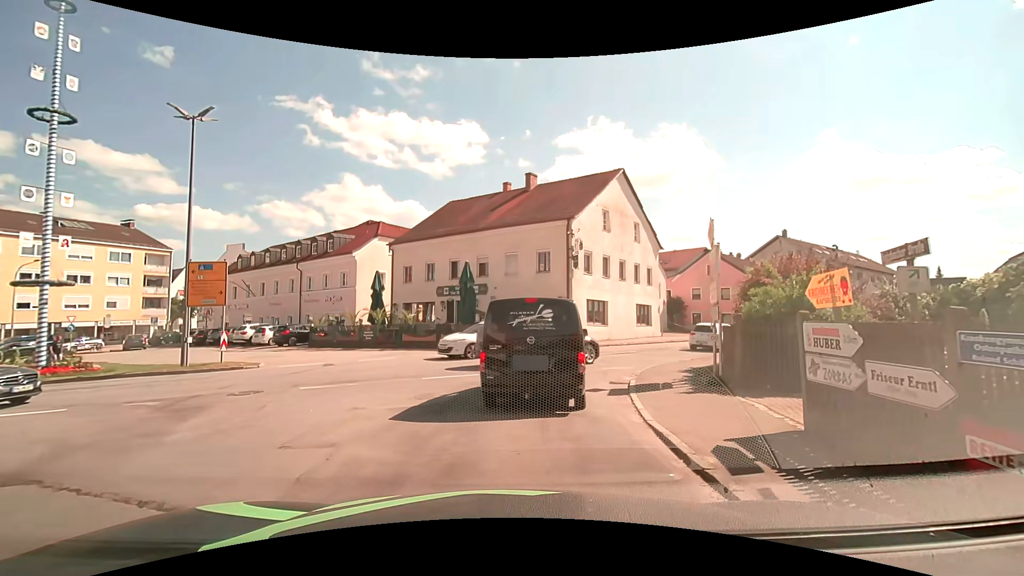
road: tertiary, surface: asphalt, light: Day
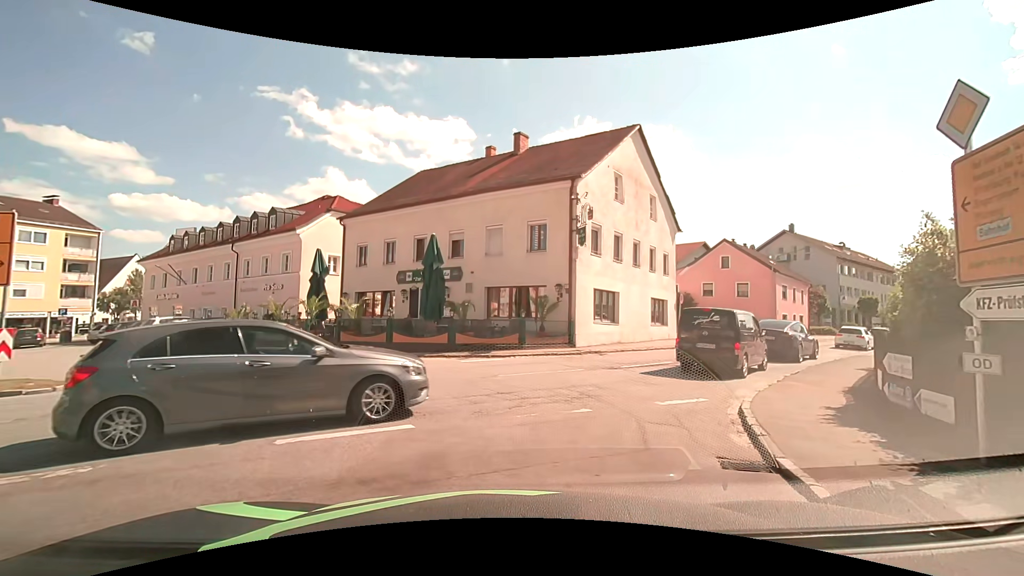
(-0.2, +7.6) m; 0°
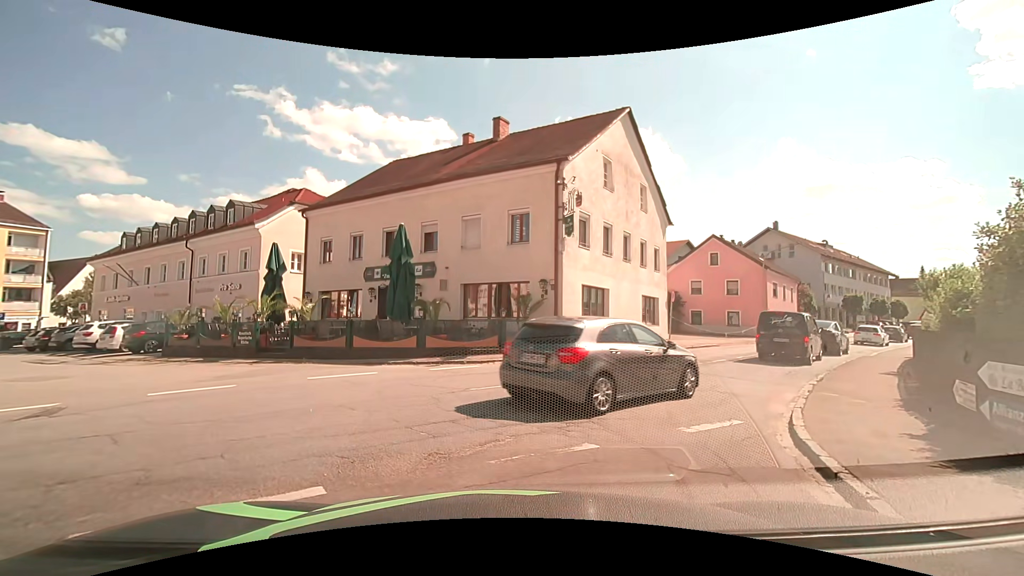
(+0.1, +2.2) m; +2°
